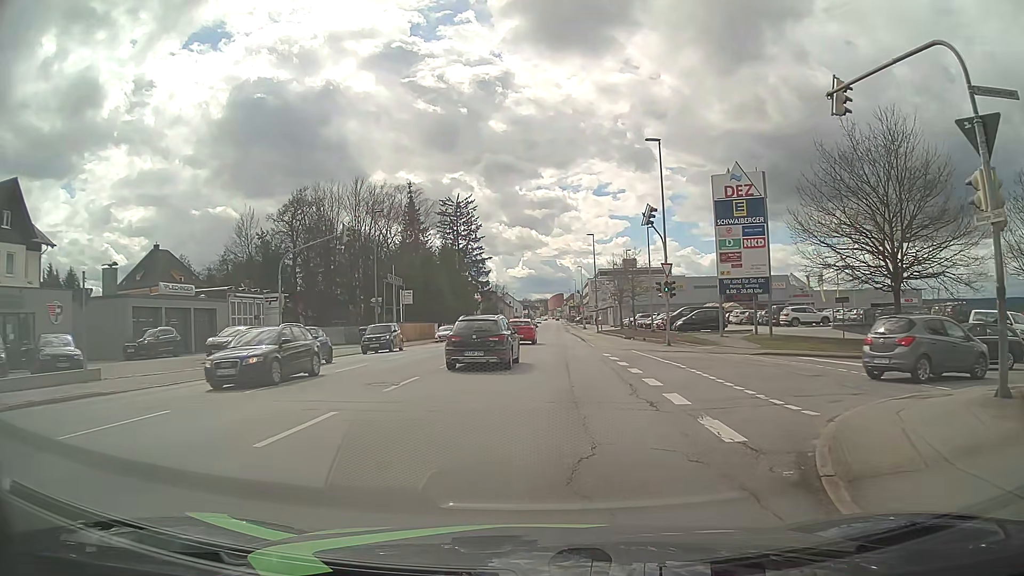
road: tertiary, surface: asphalt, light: Day
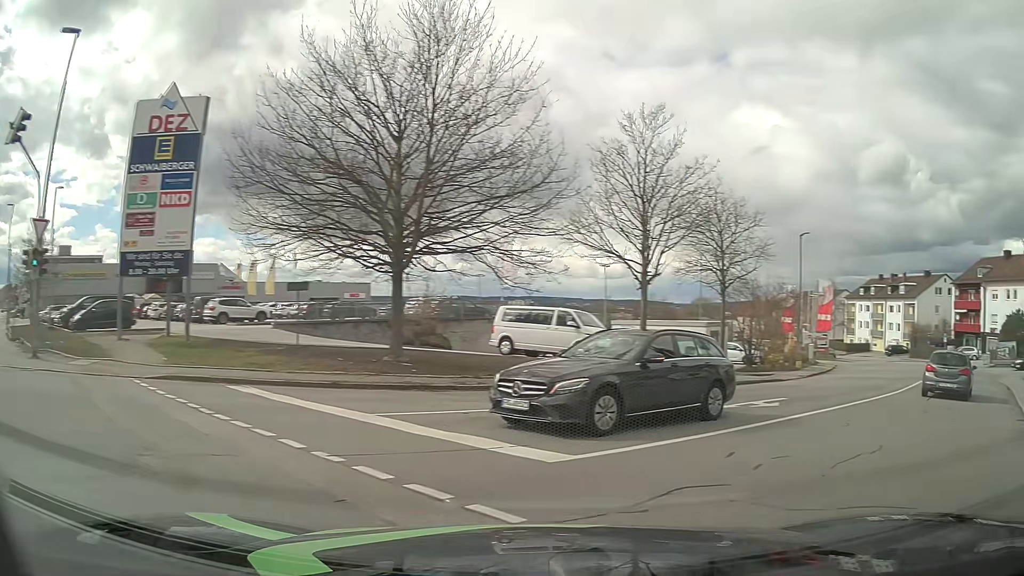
(+3.4, +12.1) m; +52°
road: residential
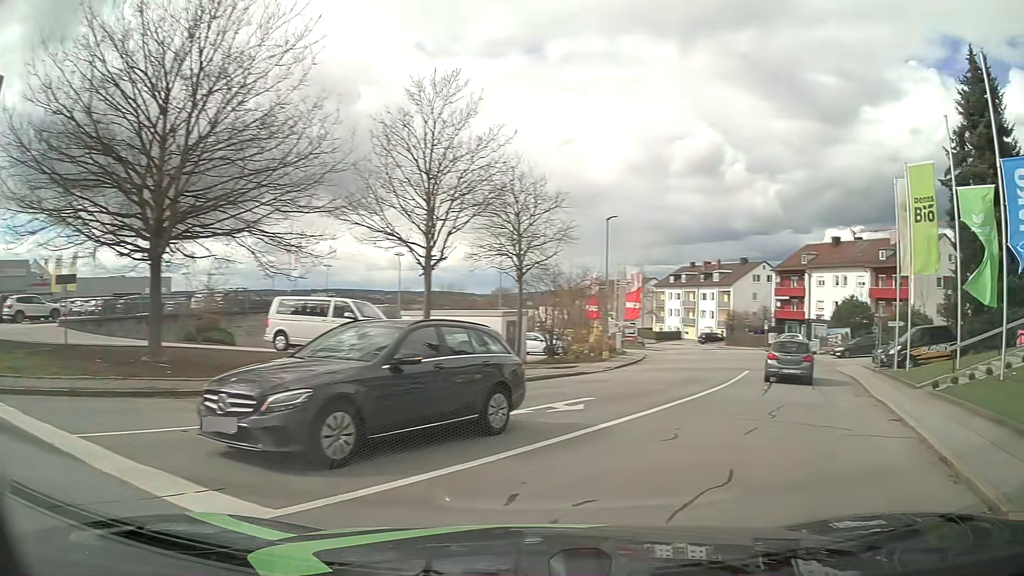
(+0.3, +2.5) m; +16°
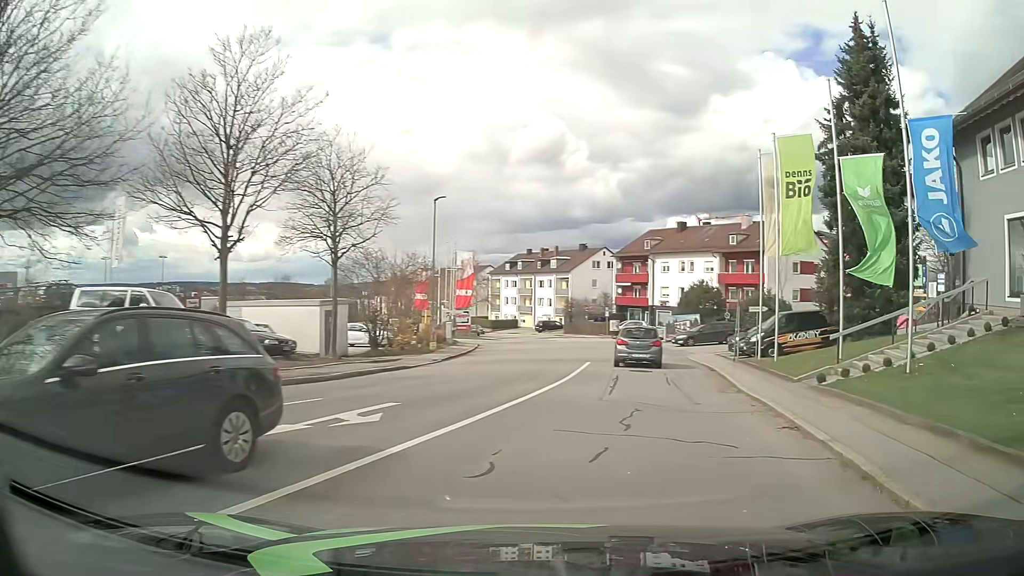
(+0.3, +2.8) m; +12°
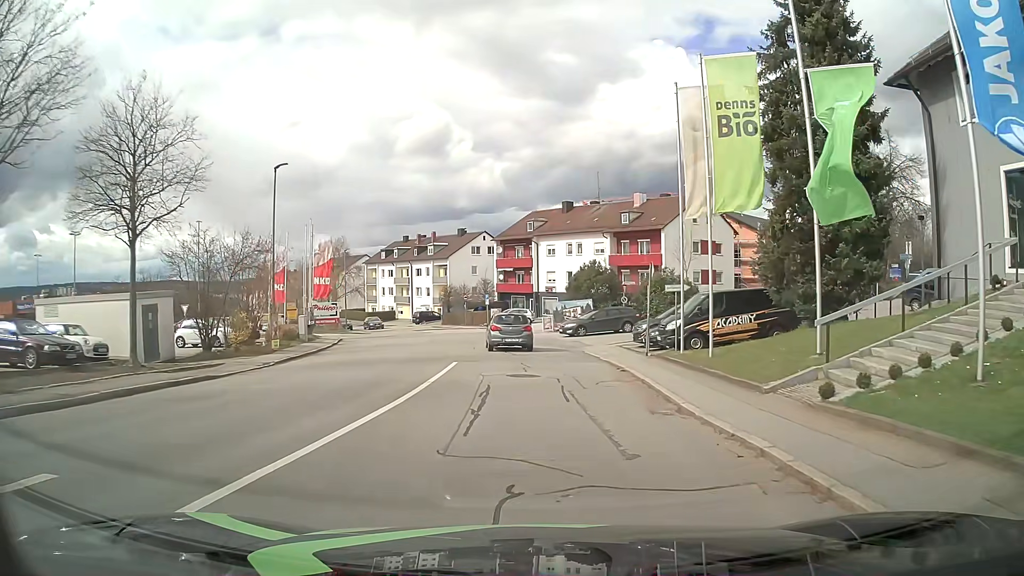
(+0.8, +6.3) m; +10°
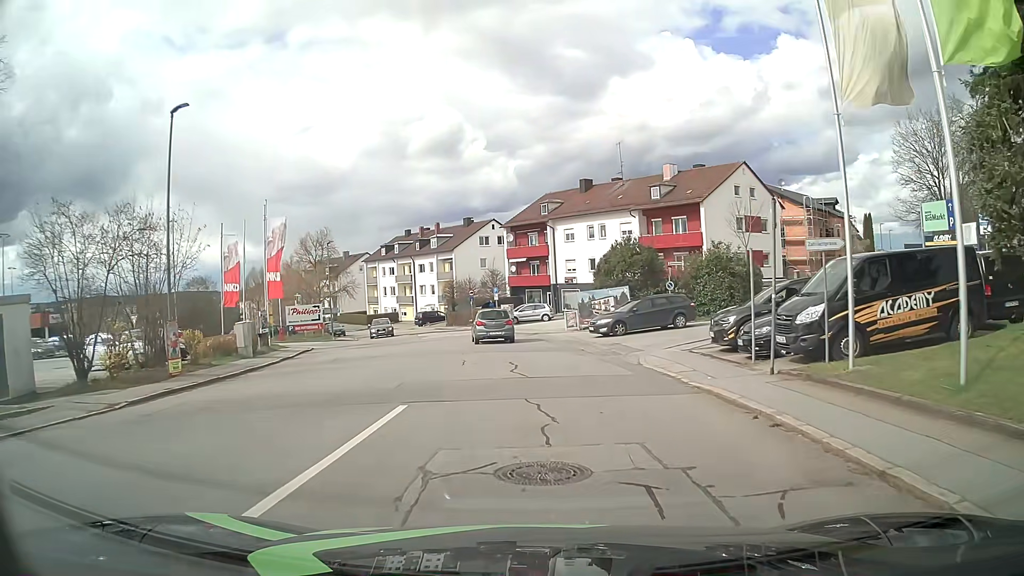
(-0.2, +10.1) m; -2°
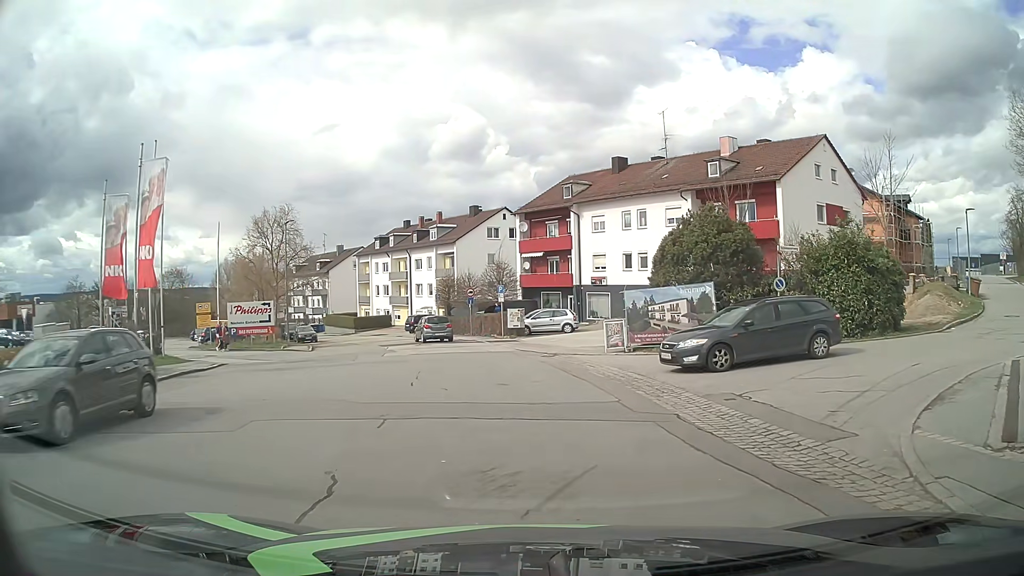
(-0.2, +13.2) m; -2°
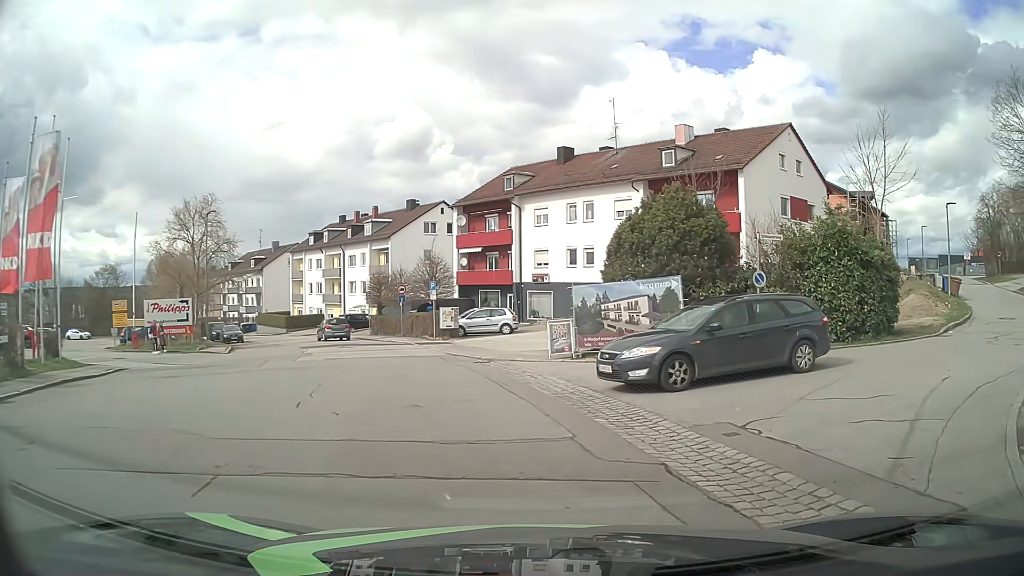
(+0.1, +3.3) m; +5°
